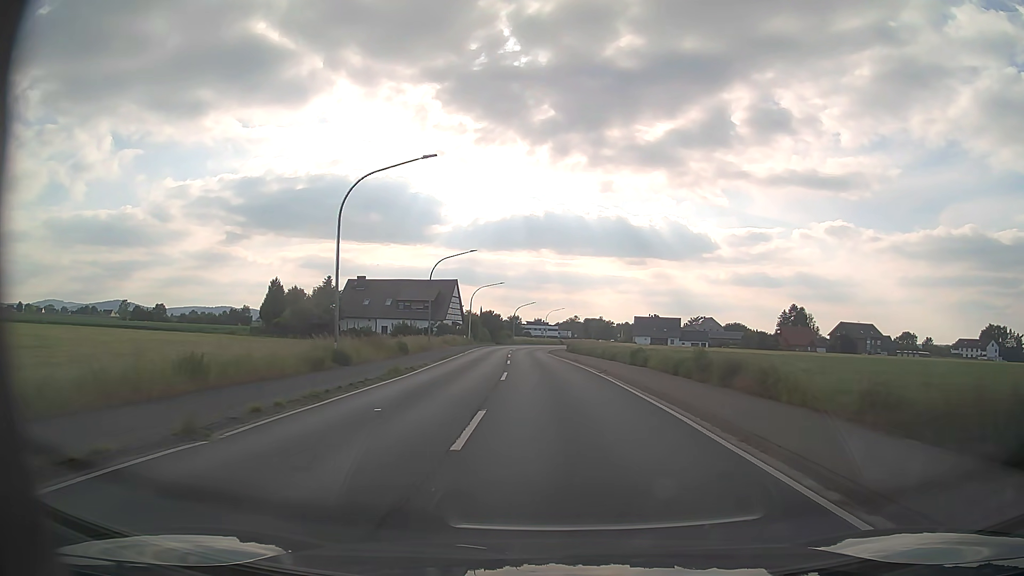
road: primary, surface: asphalt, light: Day
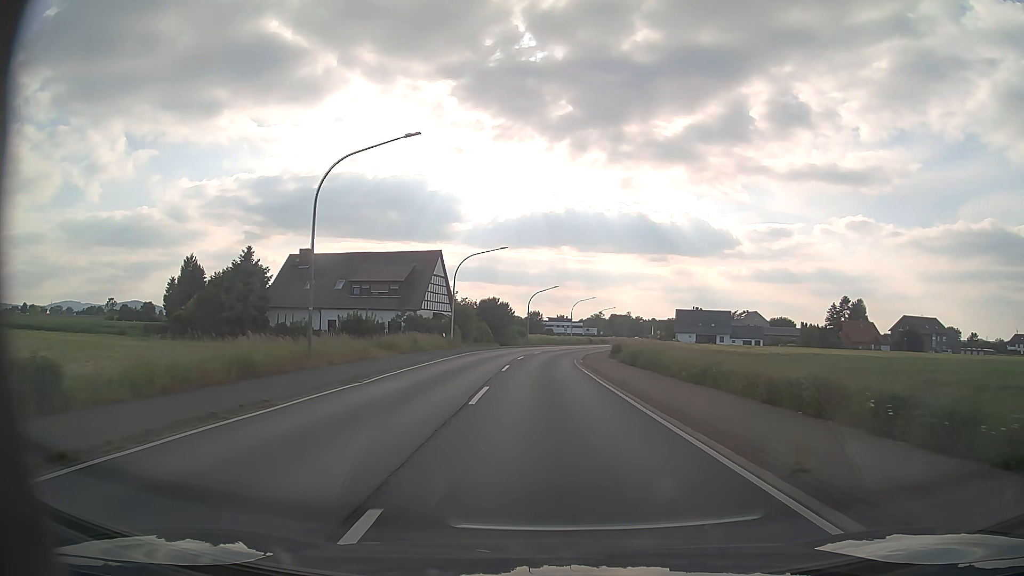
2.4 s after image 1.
(-0.5, +31.7) m; -2°
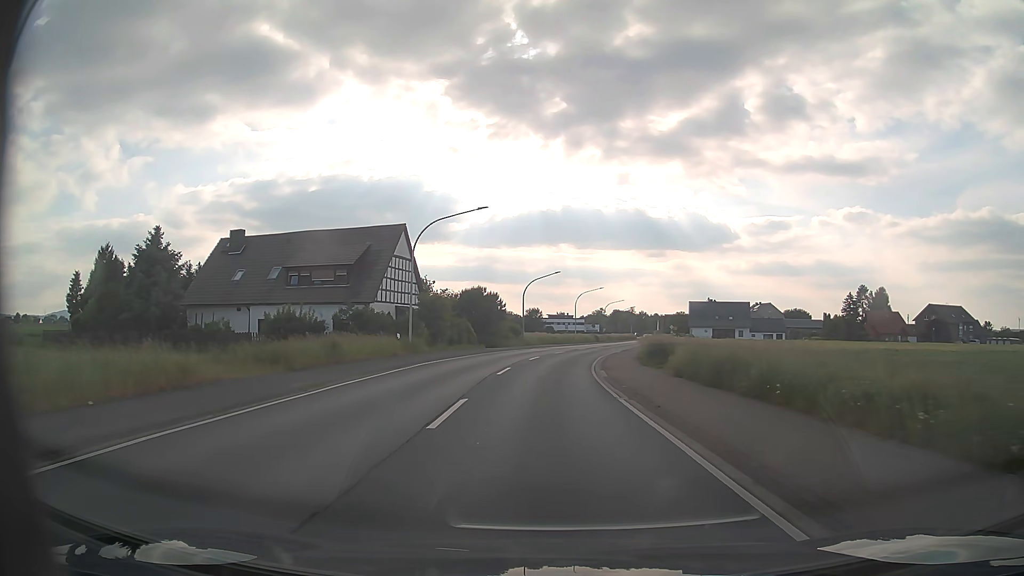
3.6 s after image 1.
(-0.1, +15.9) m; 0°
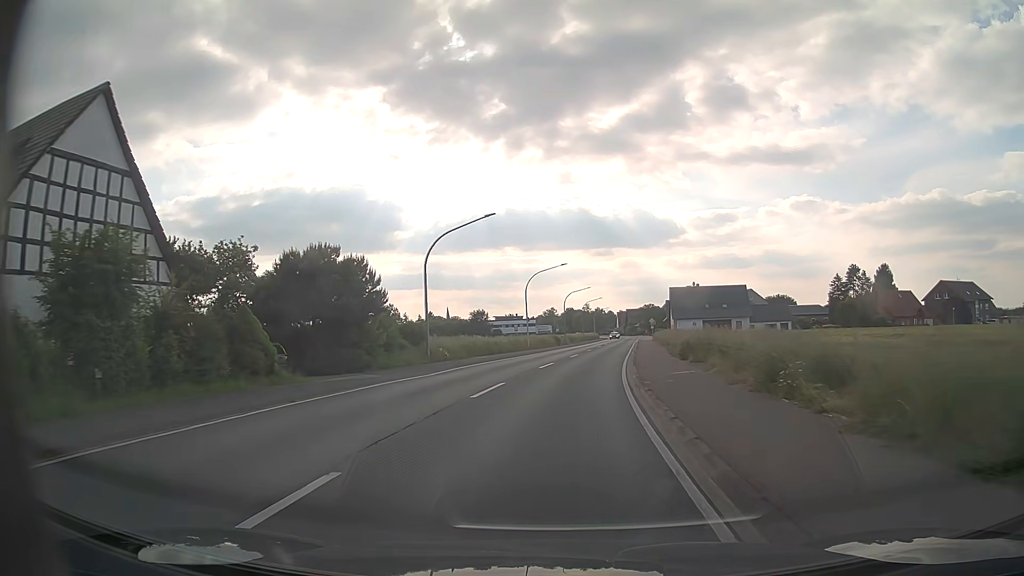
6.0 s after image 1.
(+1.0, +31.9) m; +4°
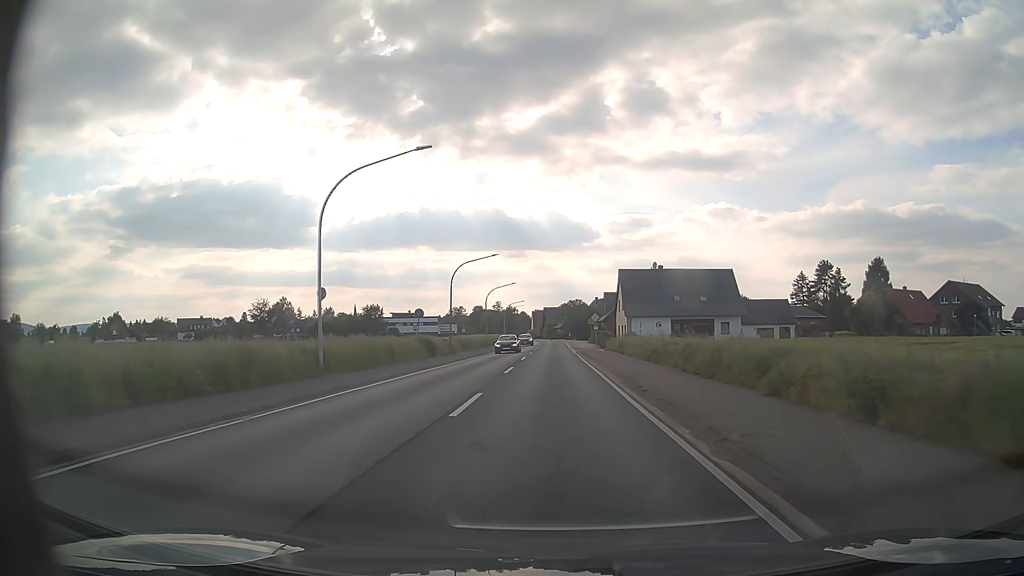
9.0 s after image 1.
(+2.7, +39.5) m; +7°
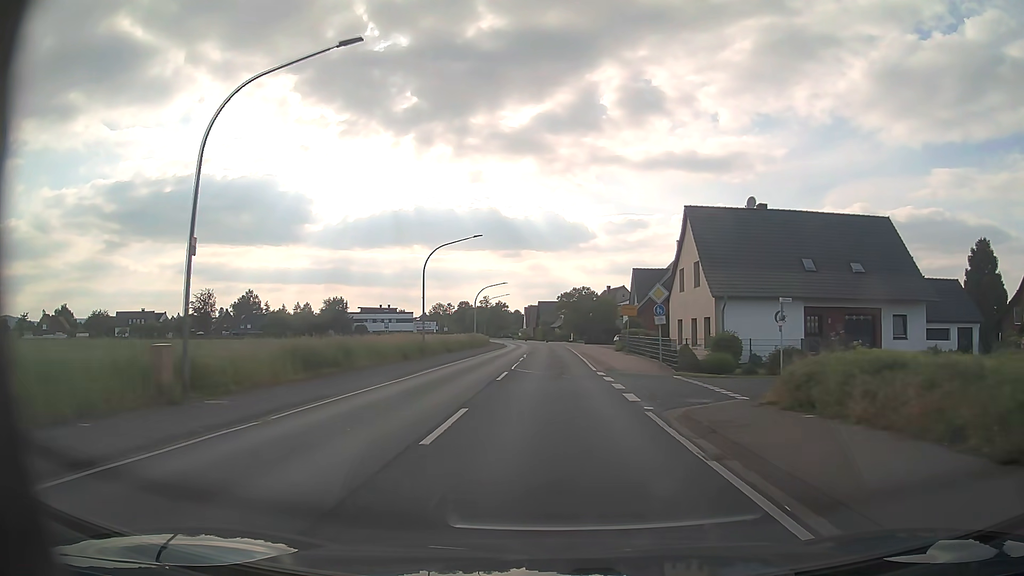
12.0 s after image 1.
(0.0, +39.5) m; 0°
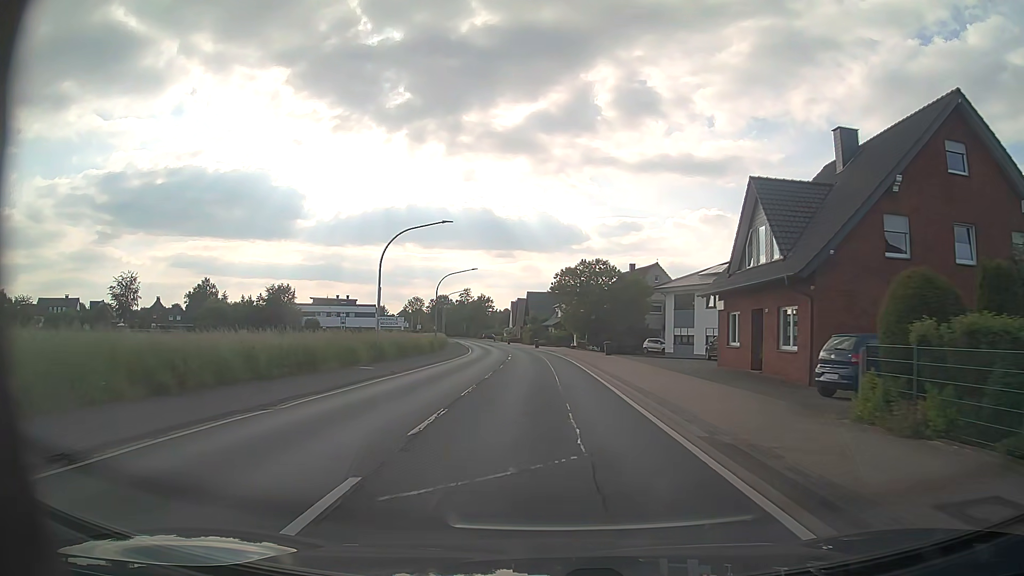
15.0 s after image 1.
(+0.1, +39.6) m; 0°
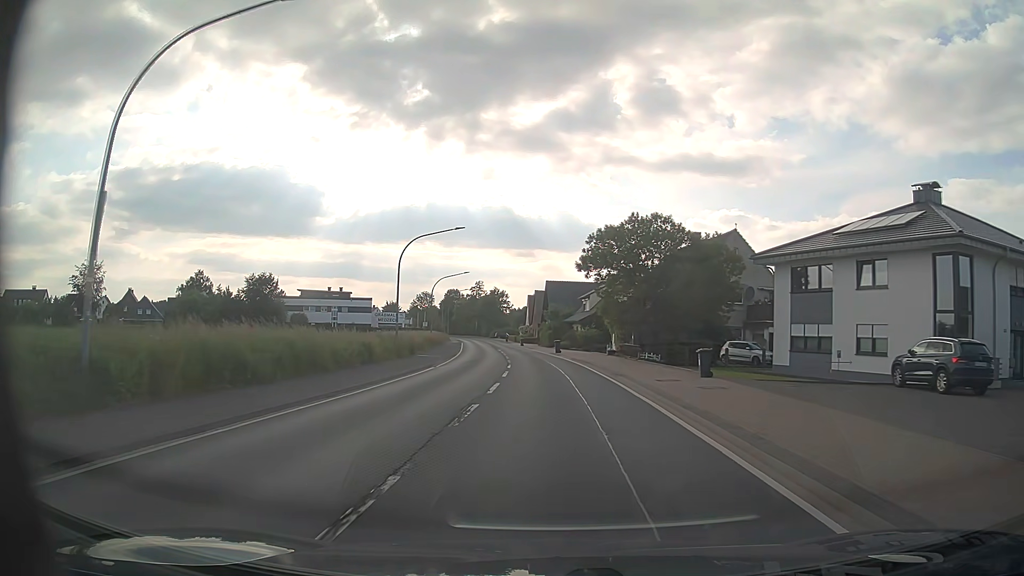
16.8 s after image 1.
(-0.3, +23.7) m; -1°
(0, +10) (0, +20) (-1, +30) (-1, +40) (-2, +50) (-3, +60) (-4, +70) (-5, +80) (-6, +90) (-7, +100) m
